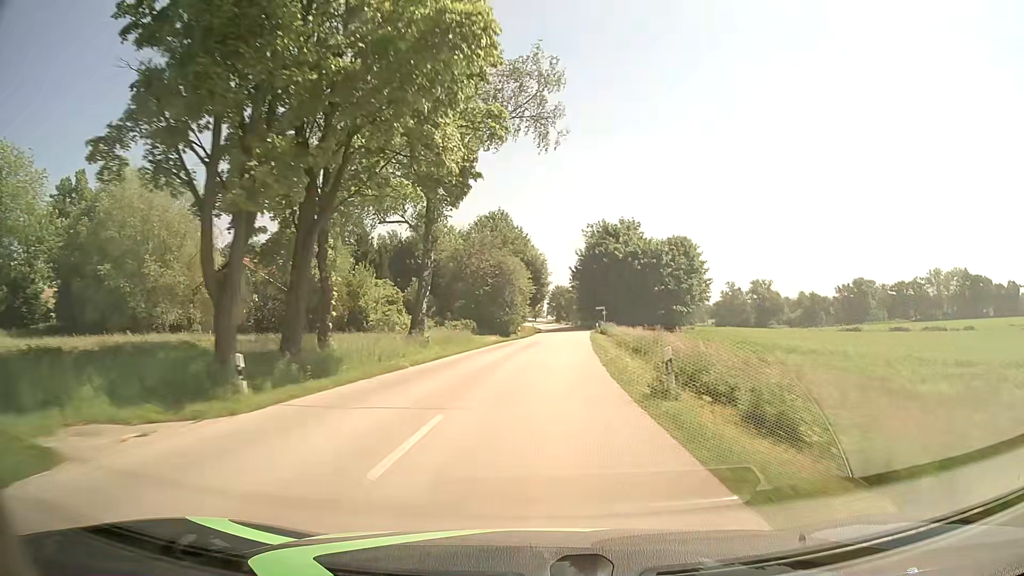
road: secondary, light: Day
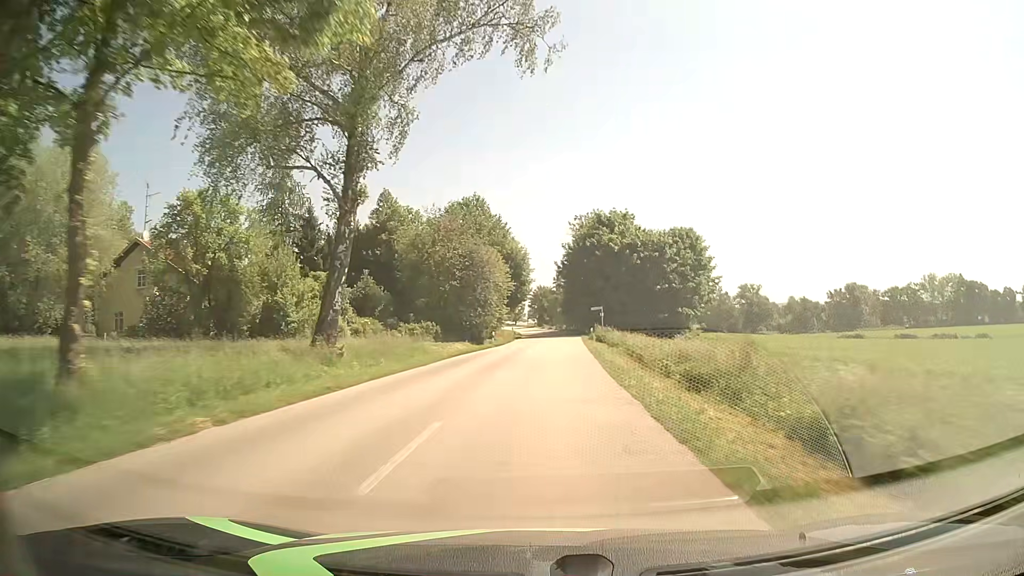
(+0.2, +12.7) m; +2°
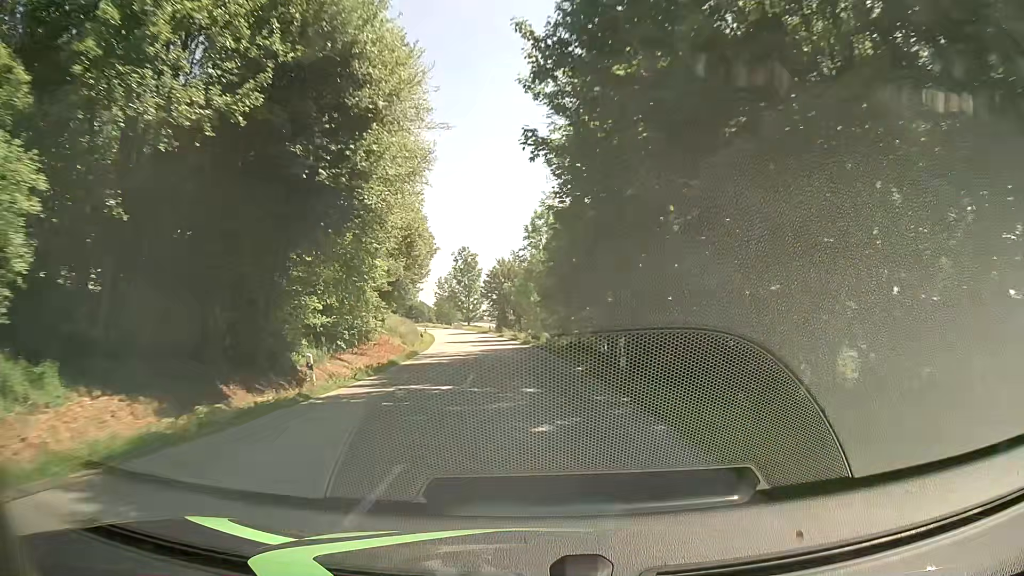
(+2.3, +62.9) m; +1°
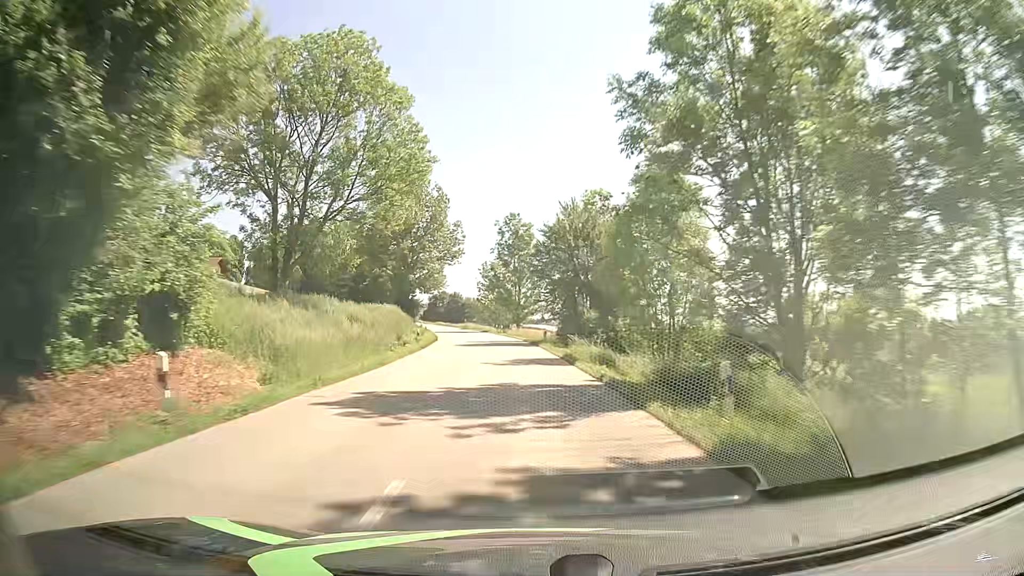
(-1.6, +37.5) m; -5°
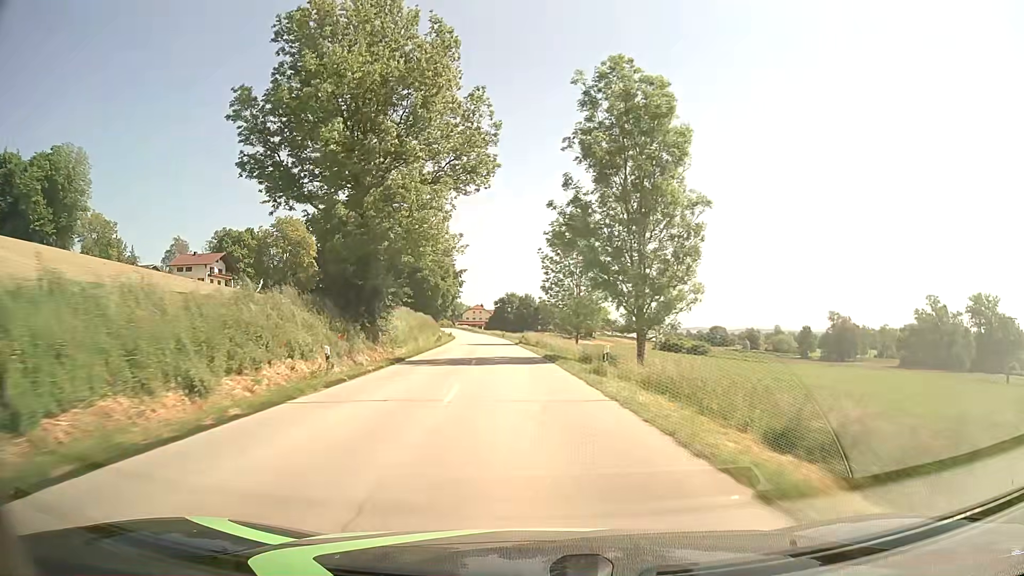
(-3.2, +50.1) m; -7°
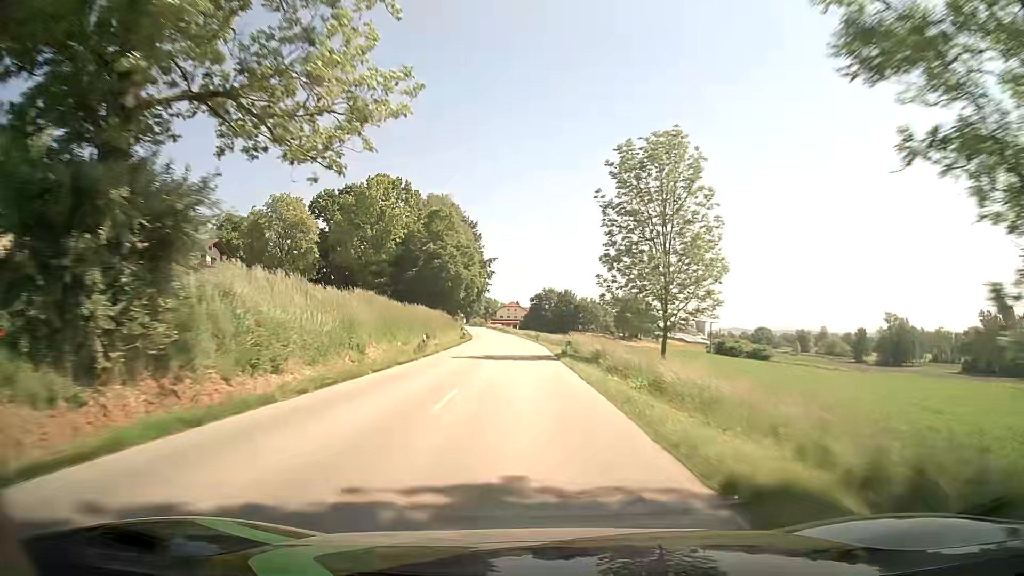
(-0.8, +25.2) m; -3°
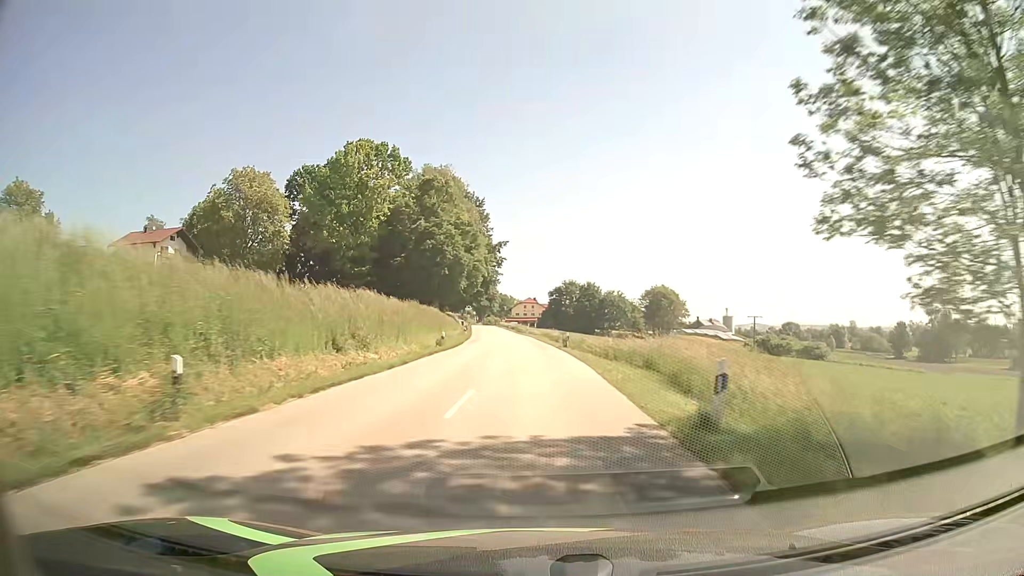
(-0.3, +25.3) m; -2°
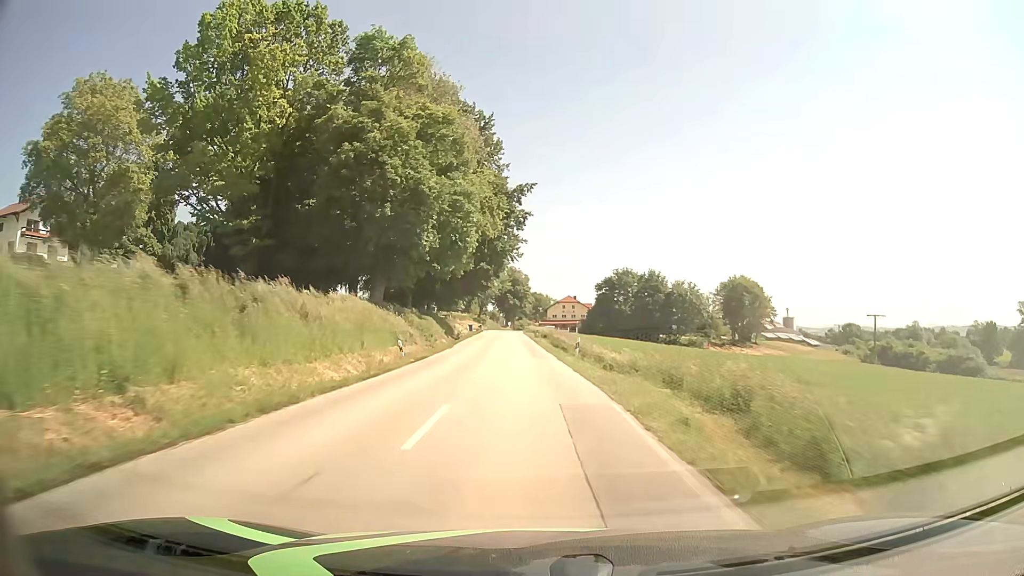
(-0.9, +50.8) m; -3°
(0, +10) (0, +20) (-1, +30) (-1, +40) (-1, +50) (-2, +60) (-2, +70) (-3, +80) (-3, +90) (-3, +100) m
